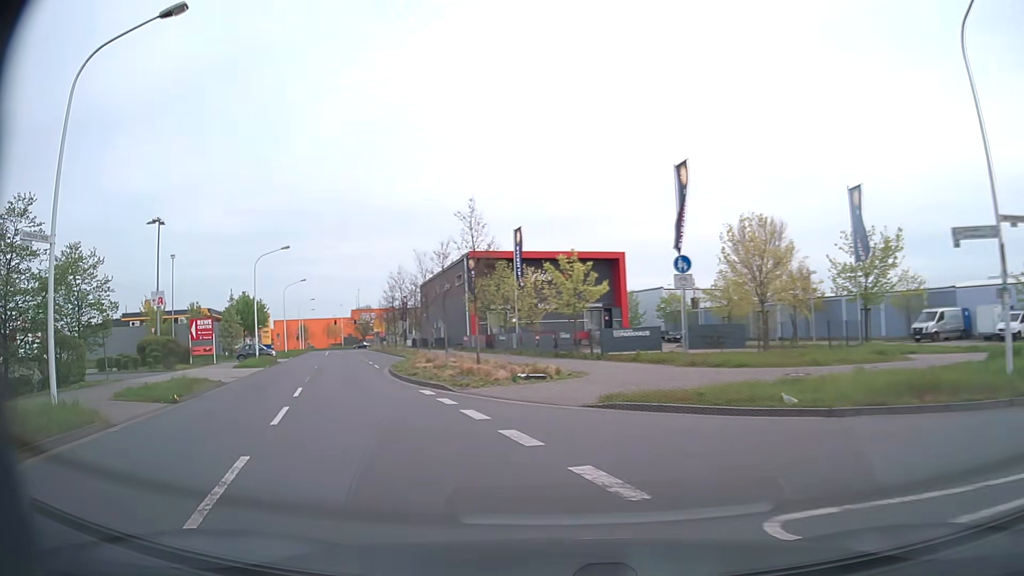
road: tertiary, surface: asphalt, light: Day
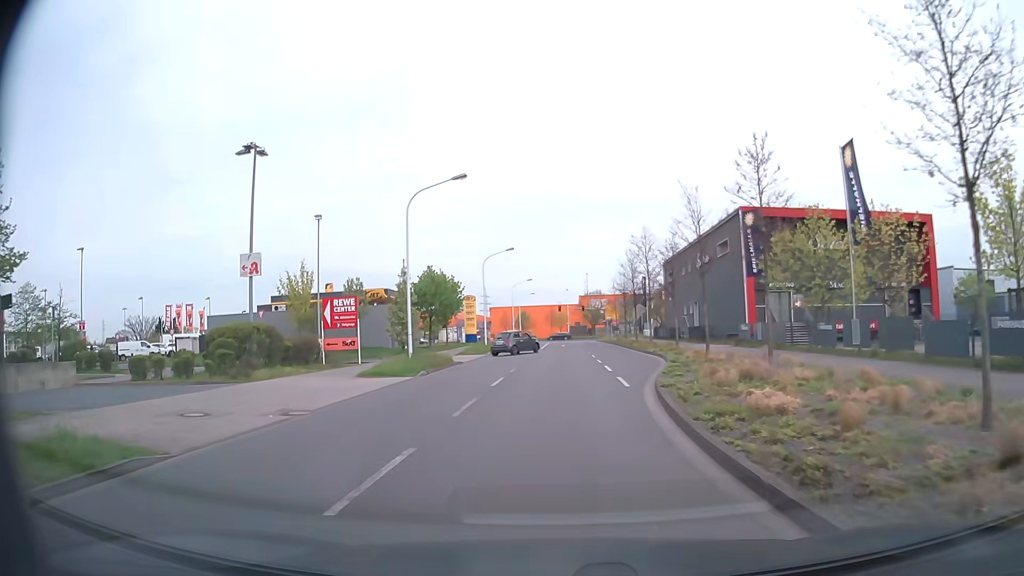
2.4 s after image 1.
(-4.8, +17.9) m; -20°
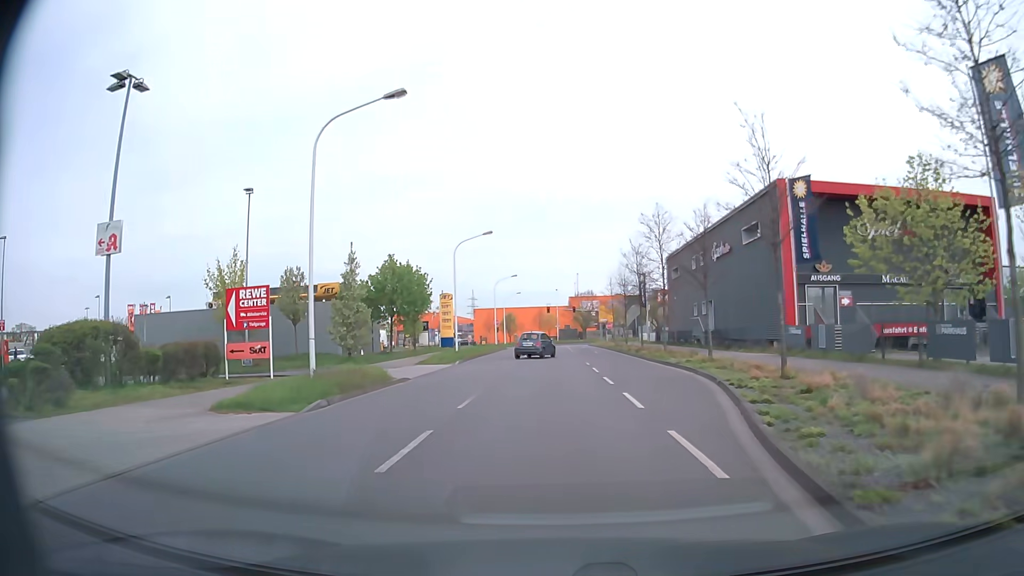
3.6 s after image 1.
(0.0, +10.3) m; +1°
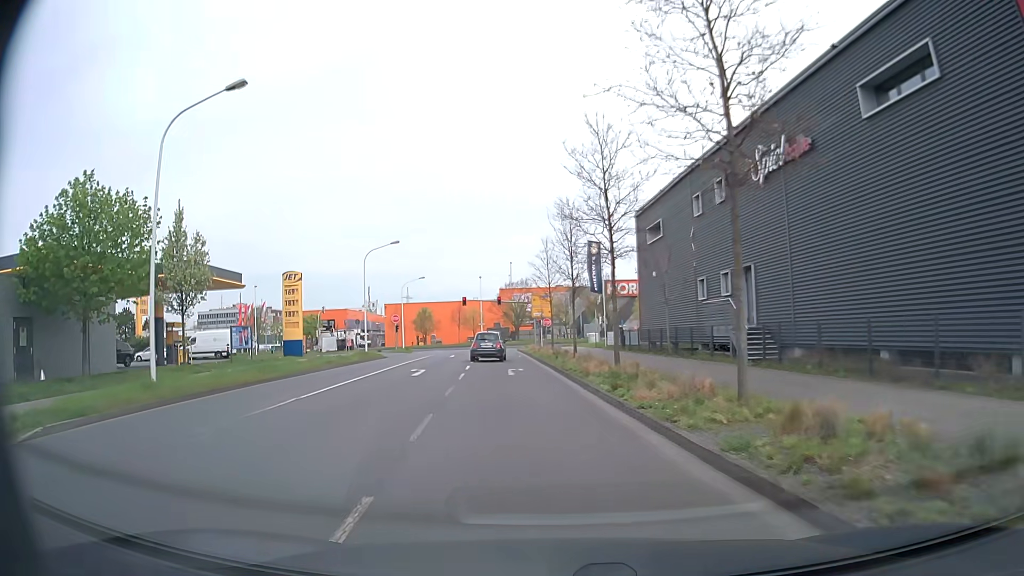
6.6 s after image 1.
(+2.5, +27.3) m; +6°
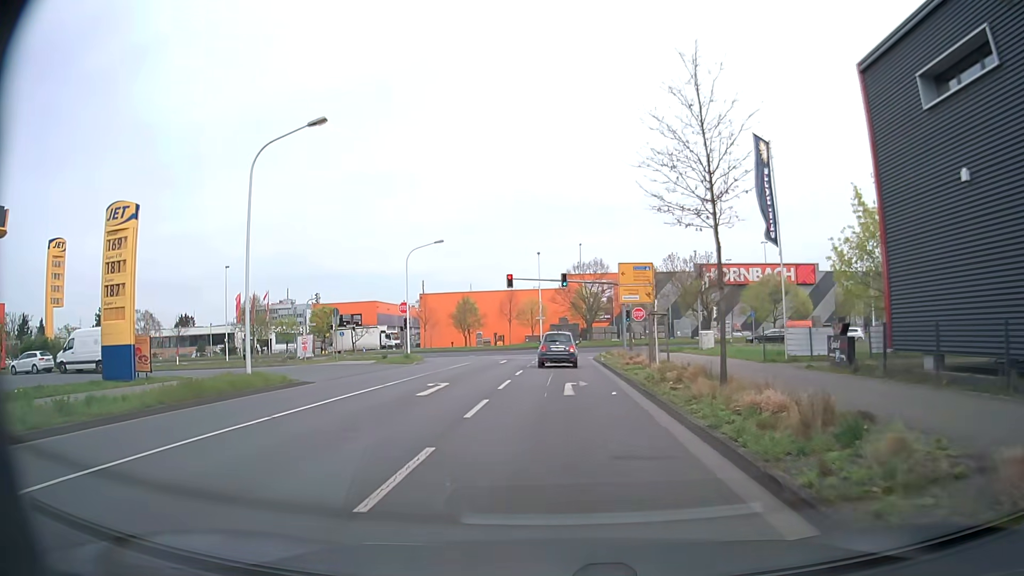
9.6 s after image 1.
(-1.9, +27.1) m; -6°
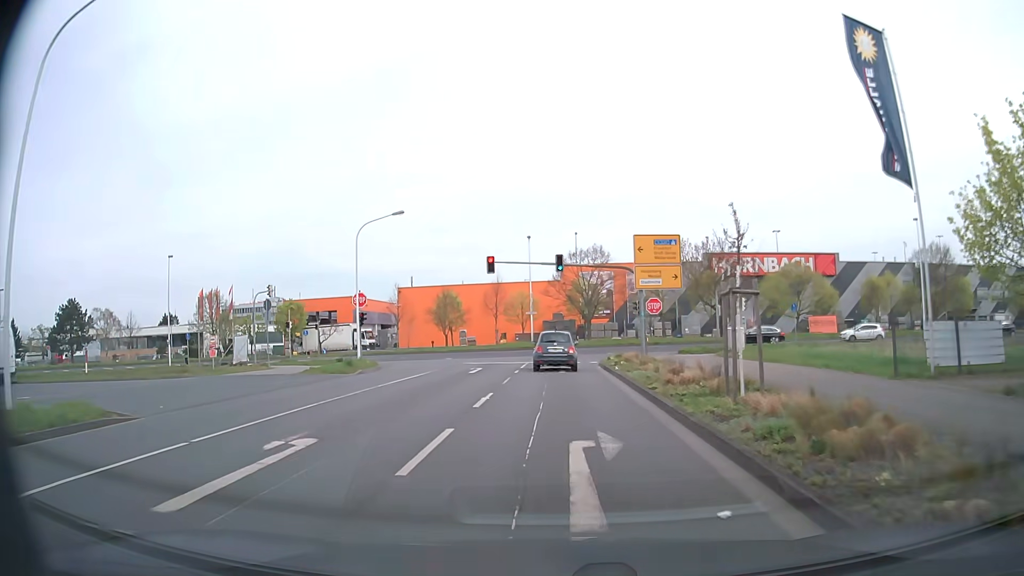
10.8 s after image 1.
(0.0, +10.2) m; +1°
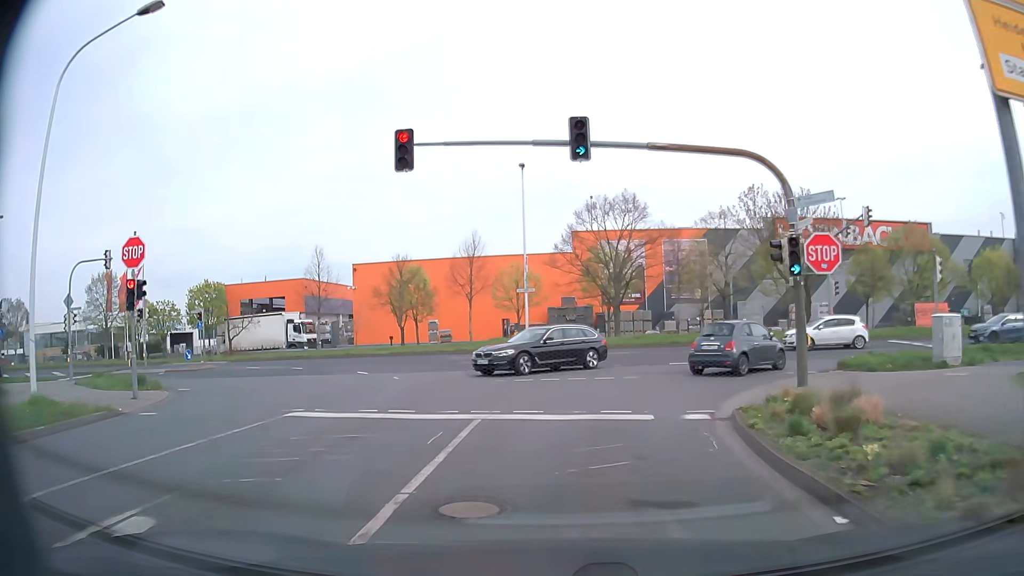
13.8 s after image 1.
(-0.2, +23.9) m; -1°
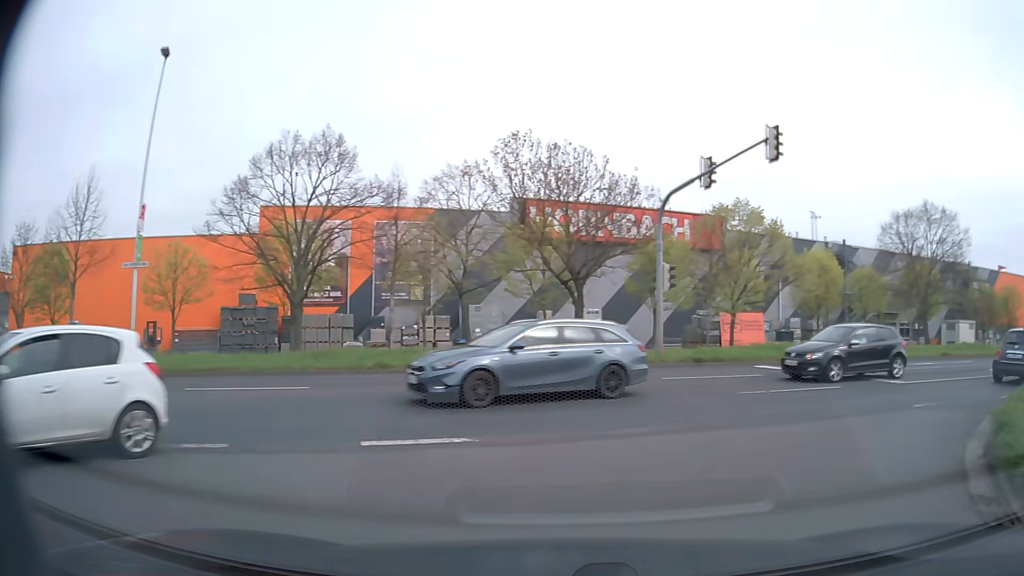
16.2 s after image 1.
(+1.9, +15.8) m; +22°
